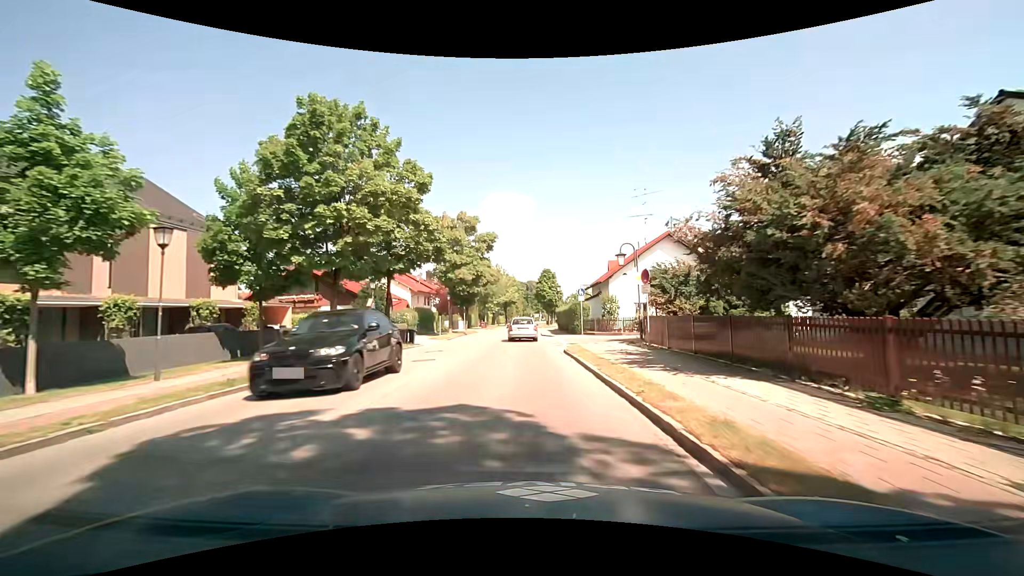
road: secondary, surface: asphalt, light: Day
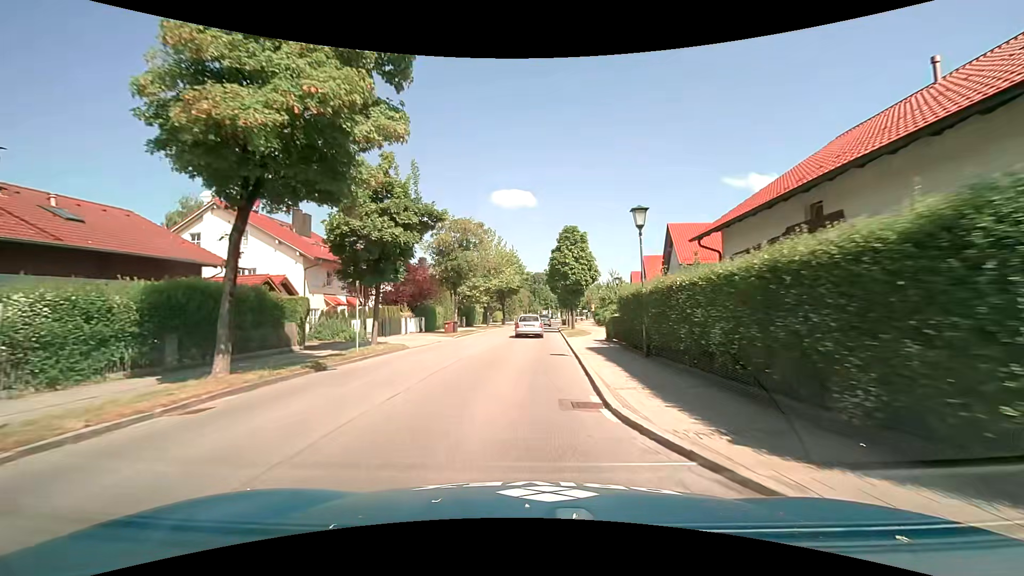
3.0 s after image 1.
(-0.1, +33.1) m; -1°
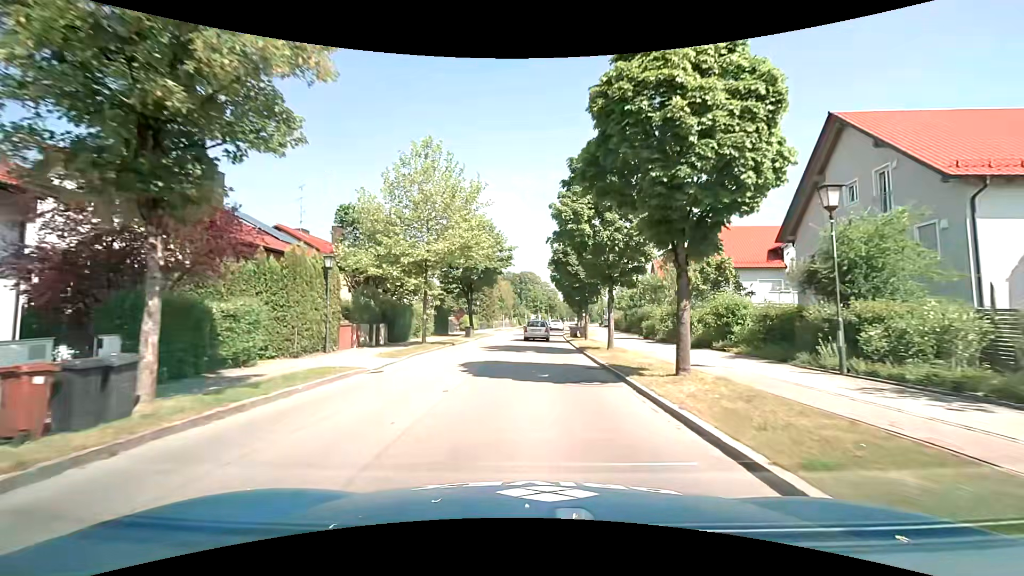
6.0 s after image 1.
(+0.1, +30.3) m; +2°
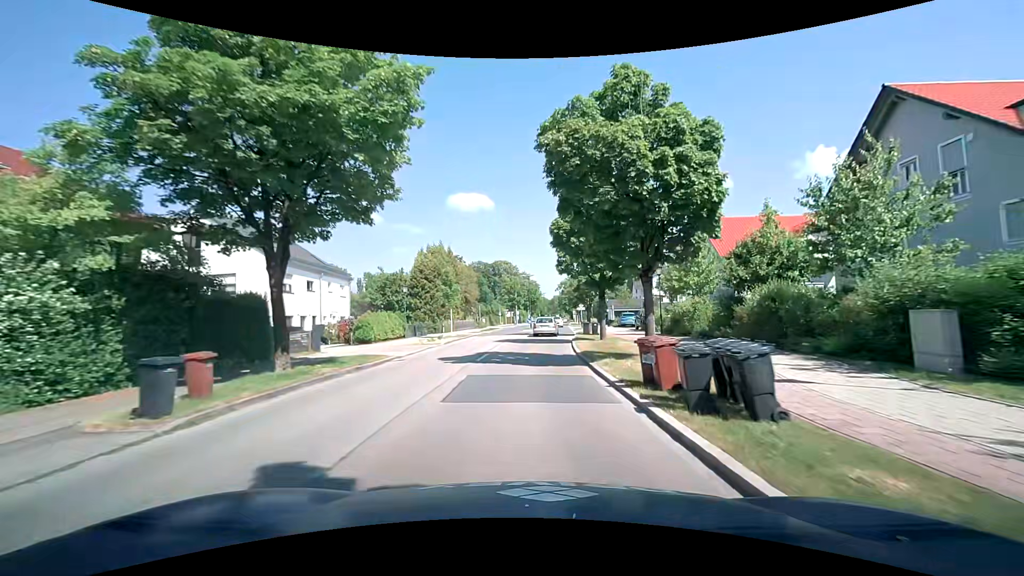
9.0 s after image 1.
(+0.7, +32.0) m; +2°
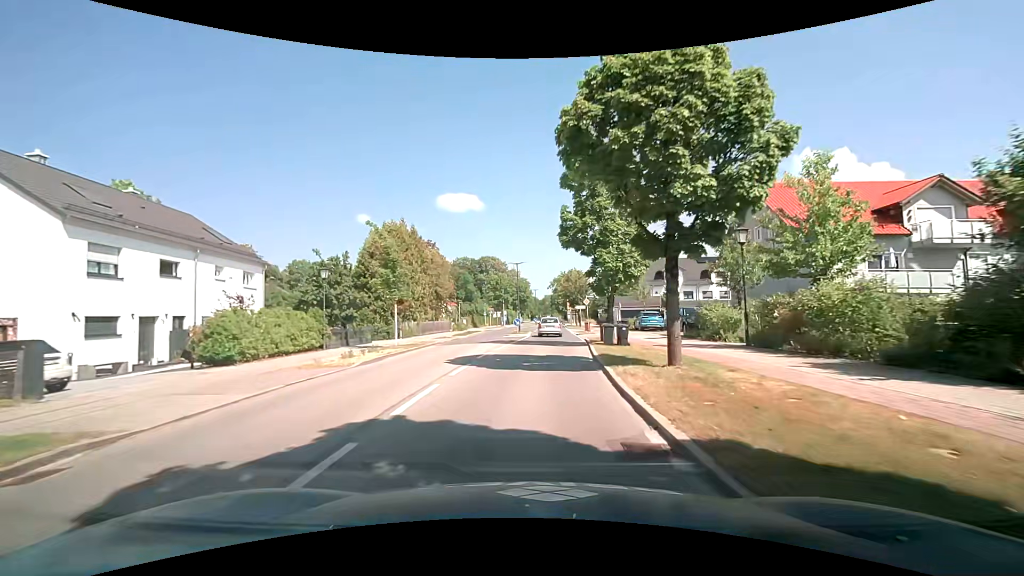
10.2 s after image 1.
(+0.1, +13.9) m; +1°
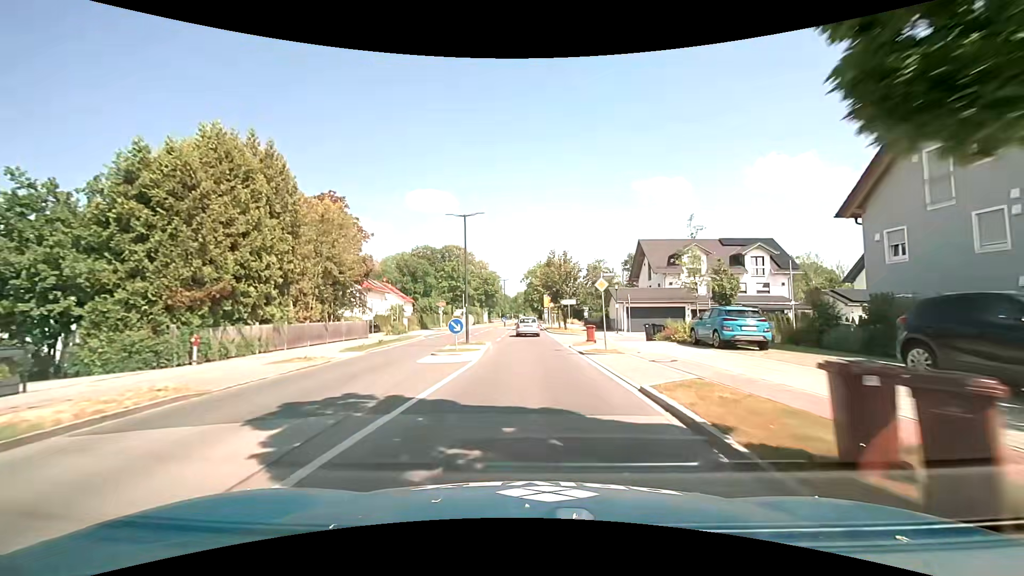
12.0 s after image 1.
(+0.6, +21.1) m; +3°
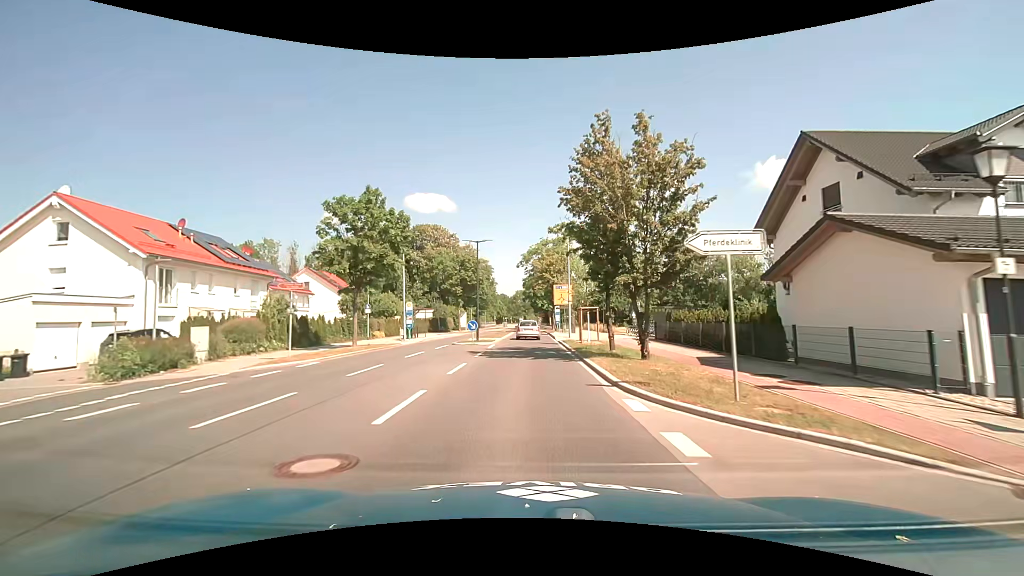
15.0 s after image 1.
(+0.1, +35.1) m; 0°
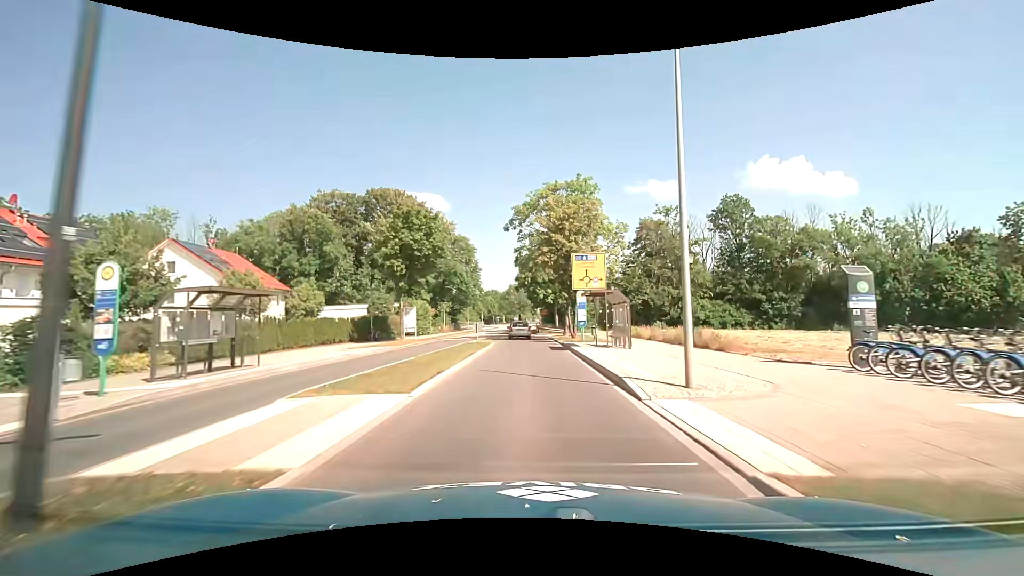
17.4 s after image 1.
(-0.2, +27.9) m; 0°
(0, +10) (0, +20) (0, +30) (-1, +40) (-1, +50) (-1, +60) (-1, +70) (-1, +80) (-1, +90) (-1, +100) m
